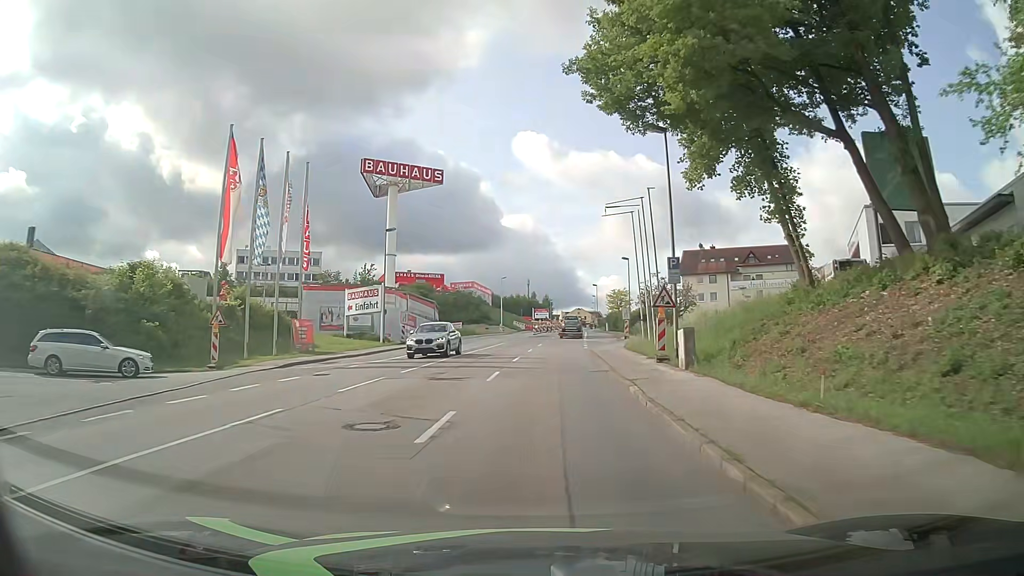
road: tertiary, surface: asphalt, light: Day
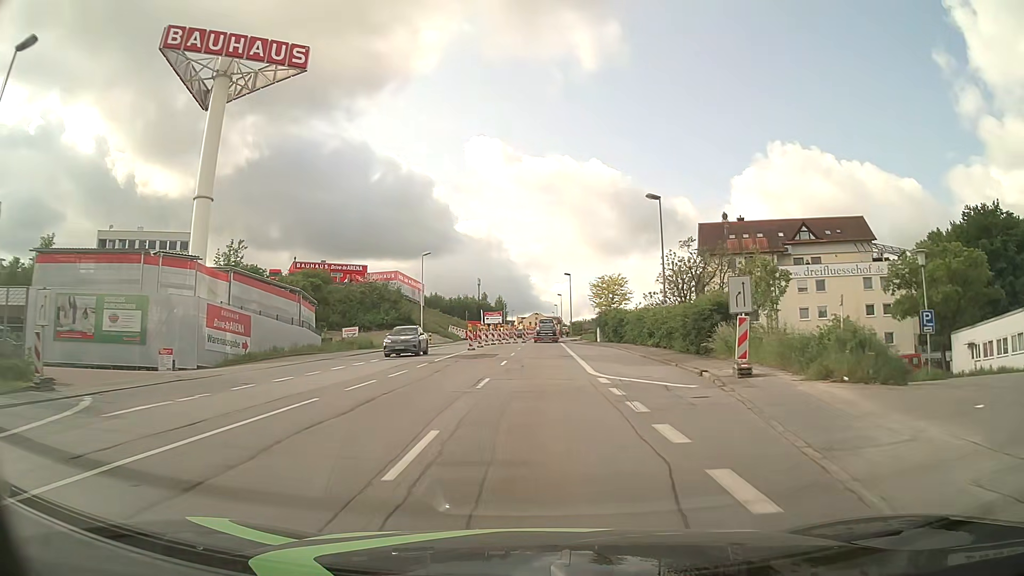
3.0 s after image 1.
(+0.7, +37.9) m; +3°
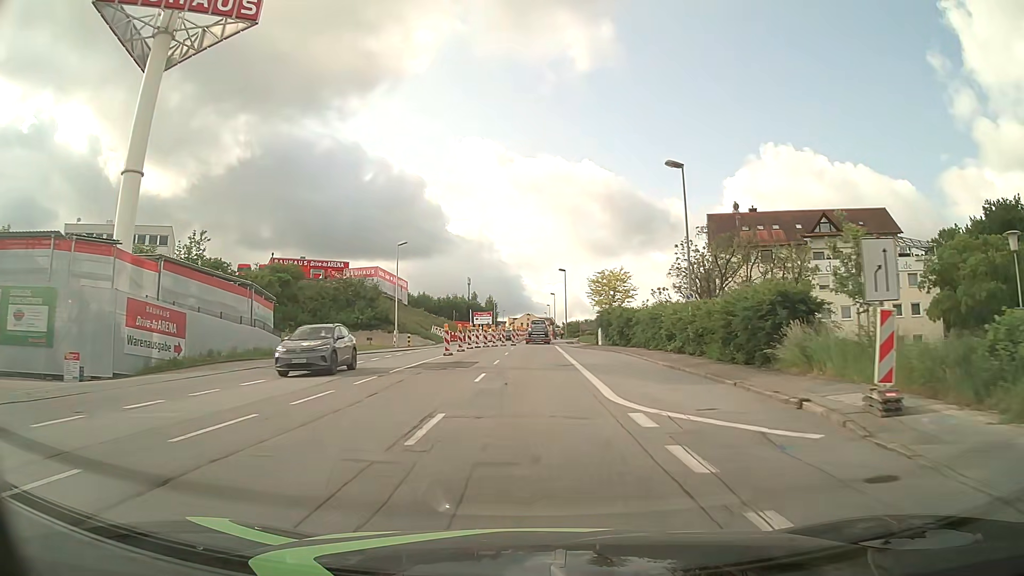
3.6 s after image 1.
(+0.1, +7.6) m; +1°
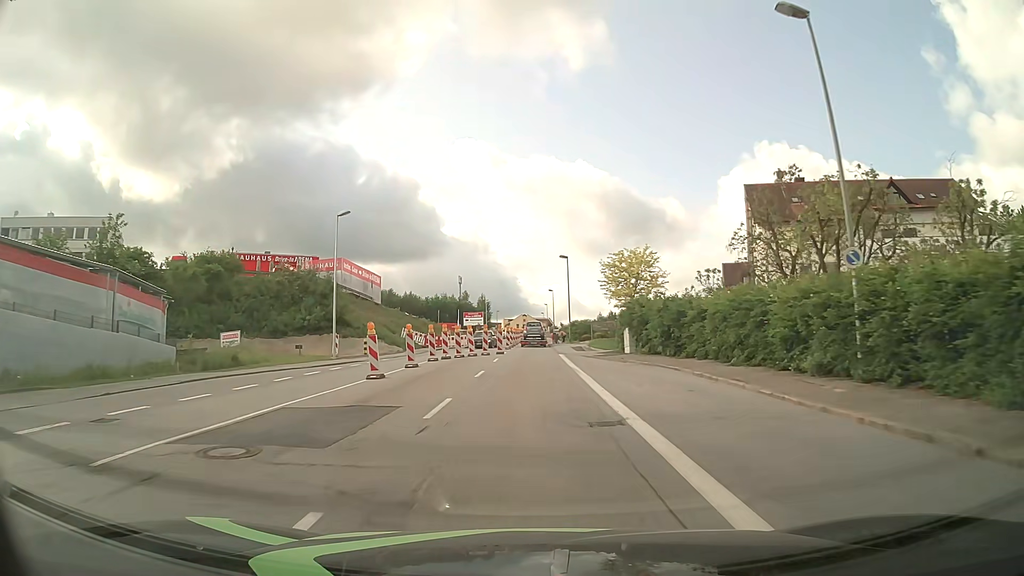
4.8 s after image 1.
(+0.1, +15.2) m; 0°
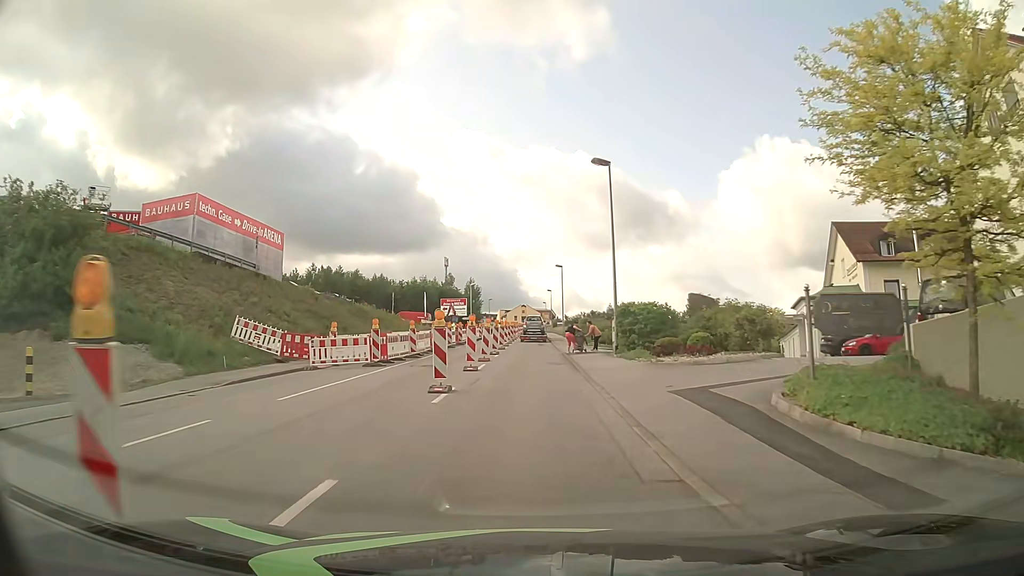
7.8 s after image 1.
(+0.1, +34.2) m; 0°
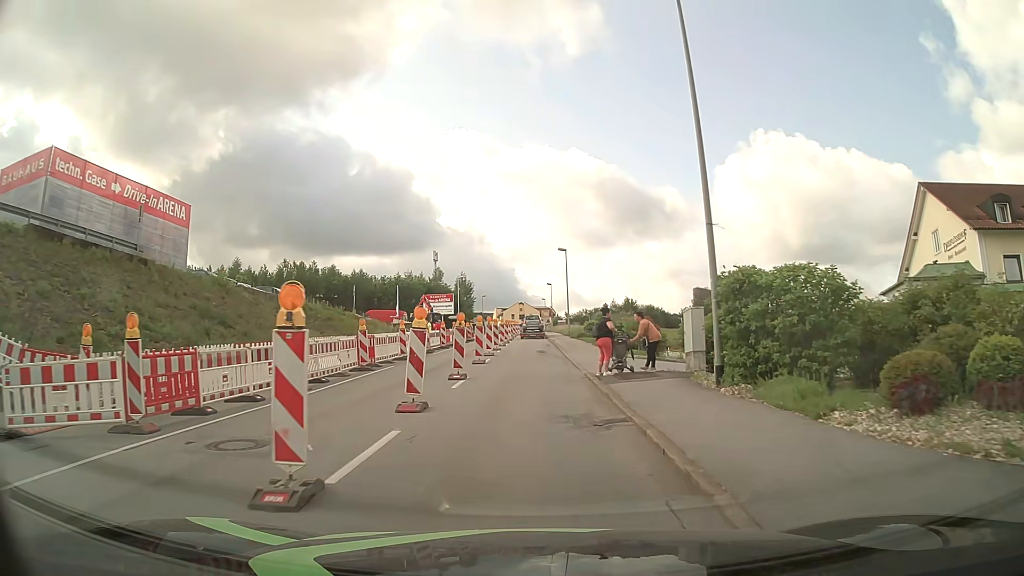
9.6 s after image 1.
(-0.1, +14.9) m; 0°
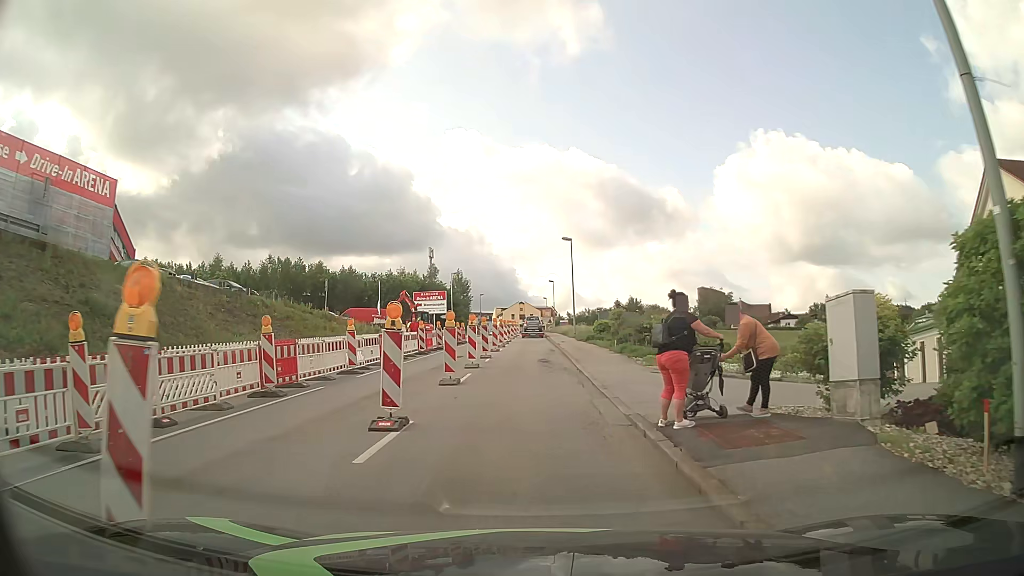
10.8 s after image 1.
(0.0, +7.9) m; 0°
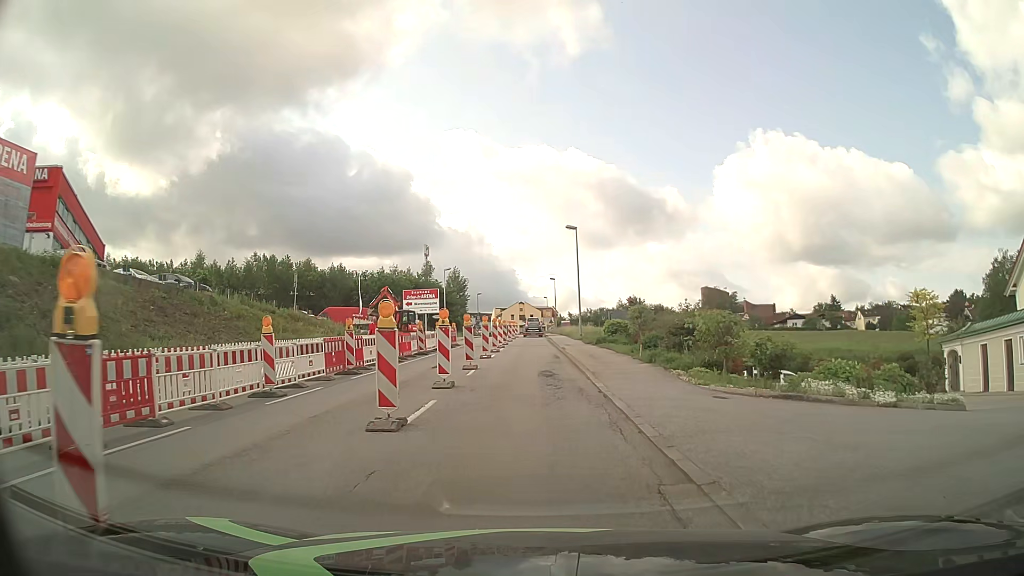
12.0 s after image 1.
(0.0, +6.5) m; 0°
(0, +10) (0, +20) (0, +30) (0, +40) (0, +50) (0, +60) (0, +70) (0, +80) (-1, +90) (-1, +100) m
